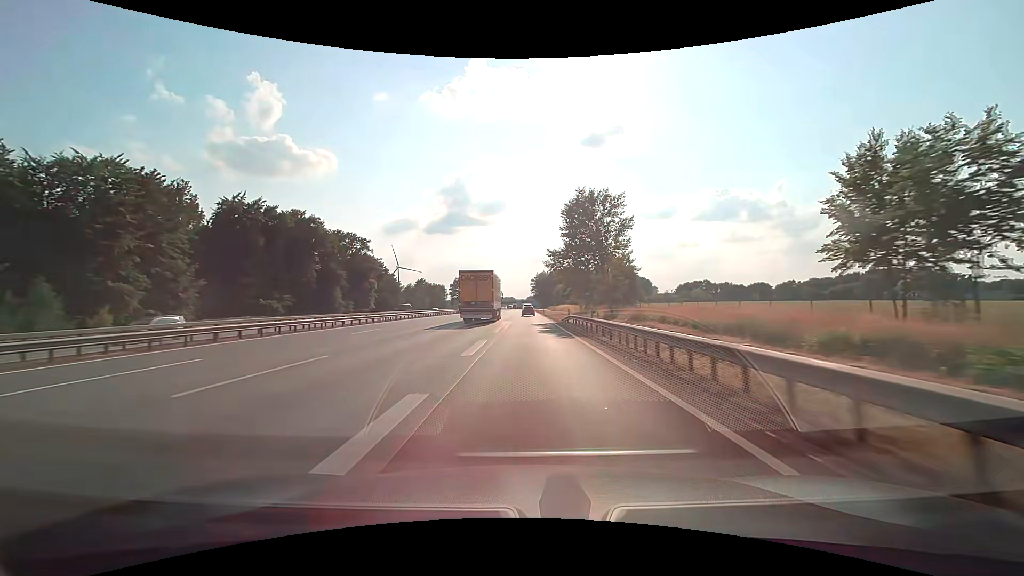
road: motorway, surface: concrete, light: Day
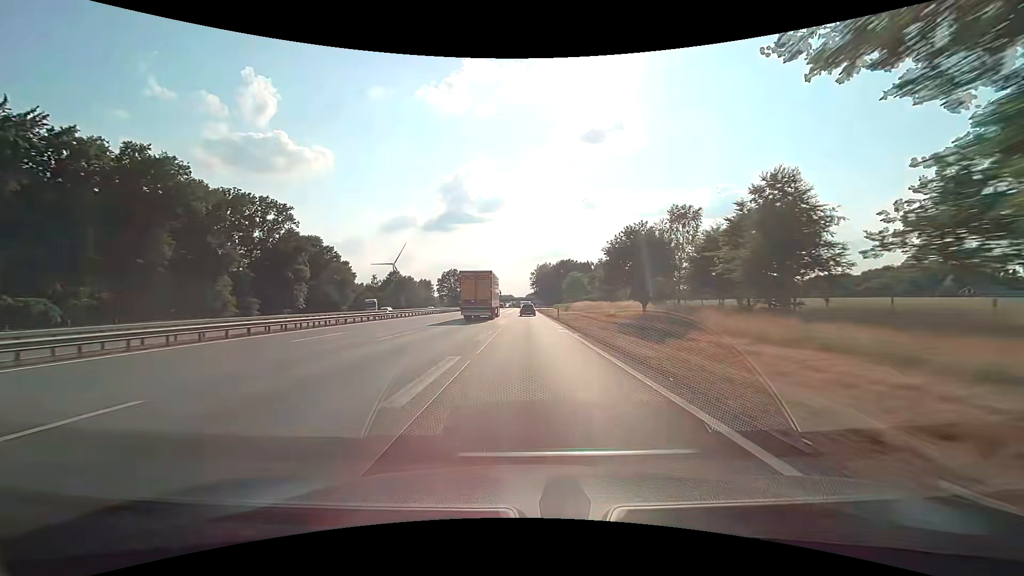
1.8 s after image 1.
(+0.4, +42.8) m; +1°
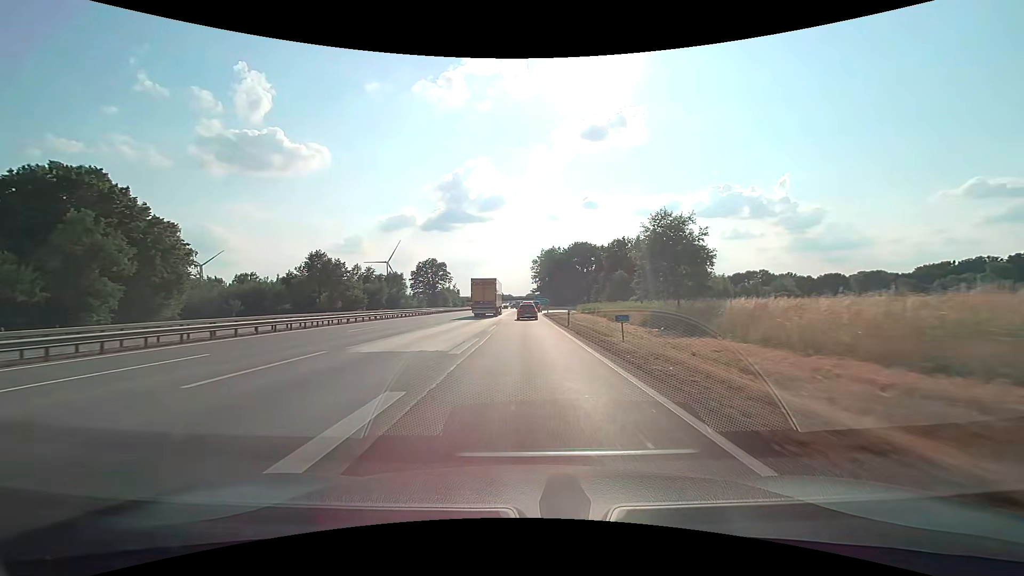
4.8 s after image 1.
(0.0, +64.7) m; 0°
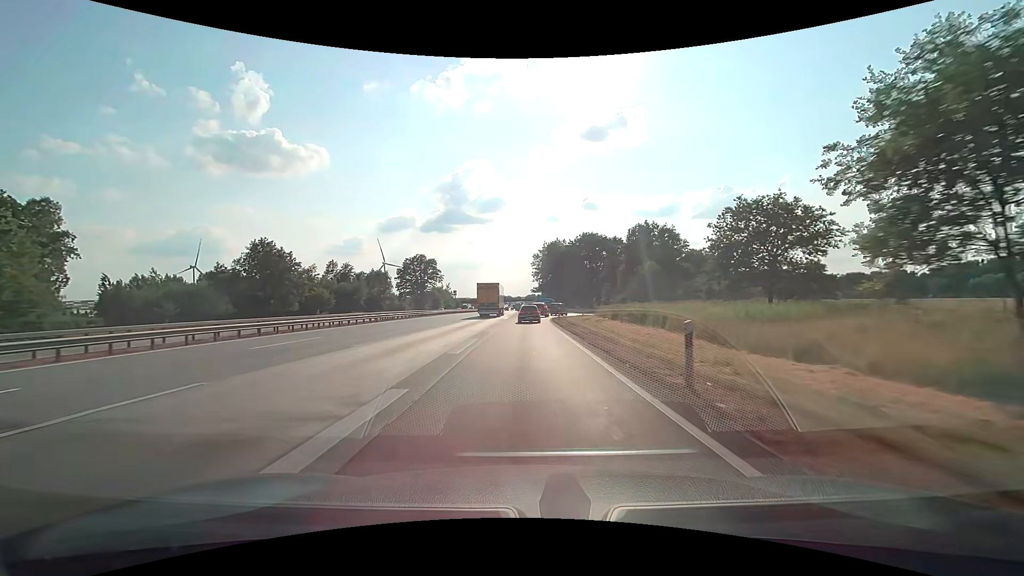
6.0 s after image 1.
(0.0, +23.5) m; 0°
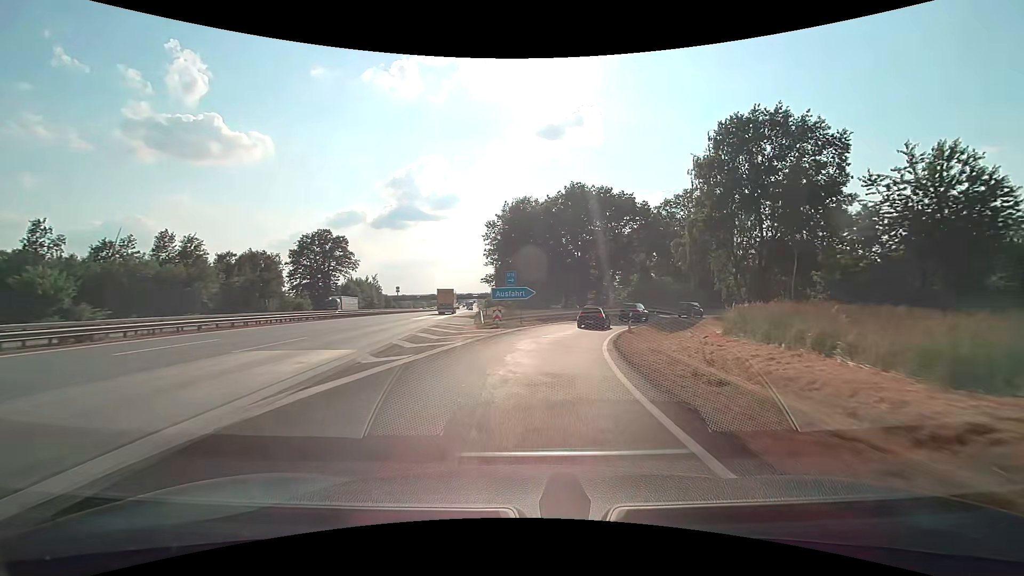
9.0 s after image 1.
(+0.8, +55.7) m; +5°
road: motorway_link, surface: asphalt
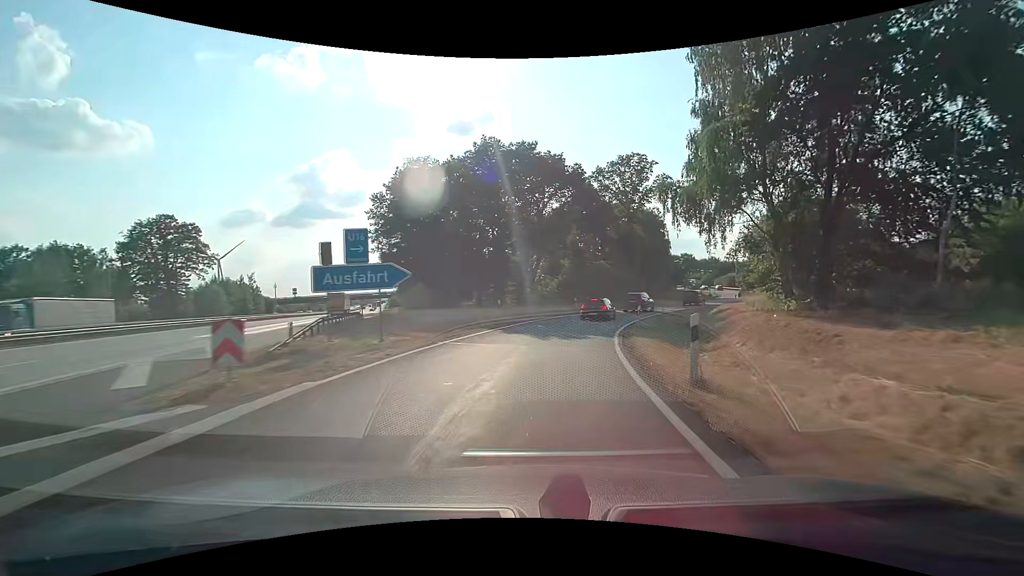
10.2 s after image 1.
(+1.6, +20.5) m; +10°
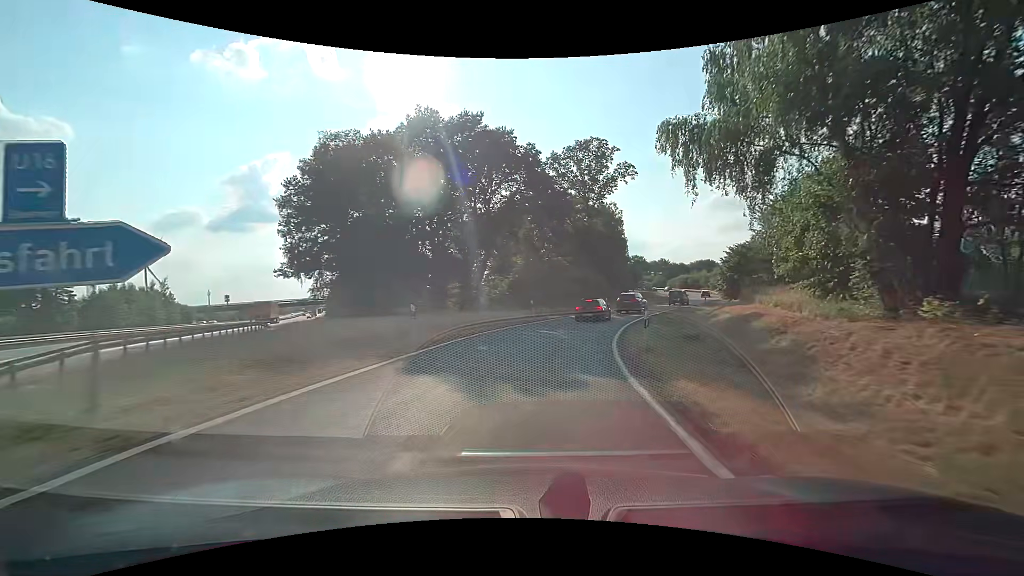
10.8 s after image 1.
(+0.5, +10.0) m; +6°
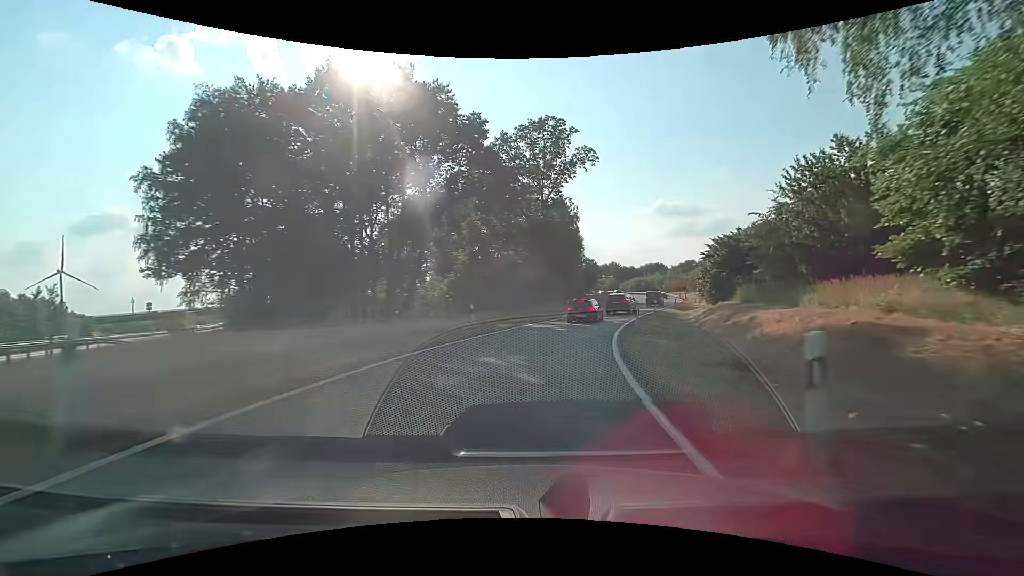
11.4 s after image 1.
(+0.5, +9.9) m; +5°
(+1, +10) (+2, +20) (+4, +30) (+8, +39) (+11, +48) (+15, +58) (+18, +67) (+22, +76) (+25, +86) (+28, +95) m
